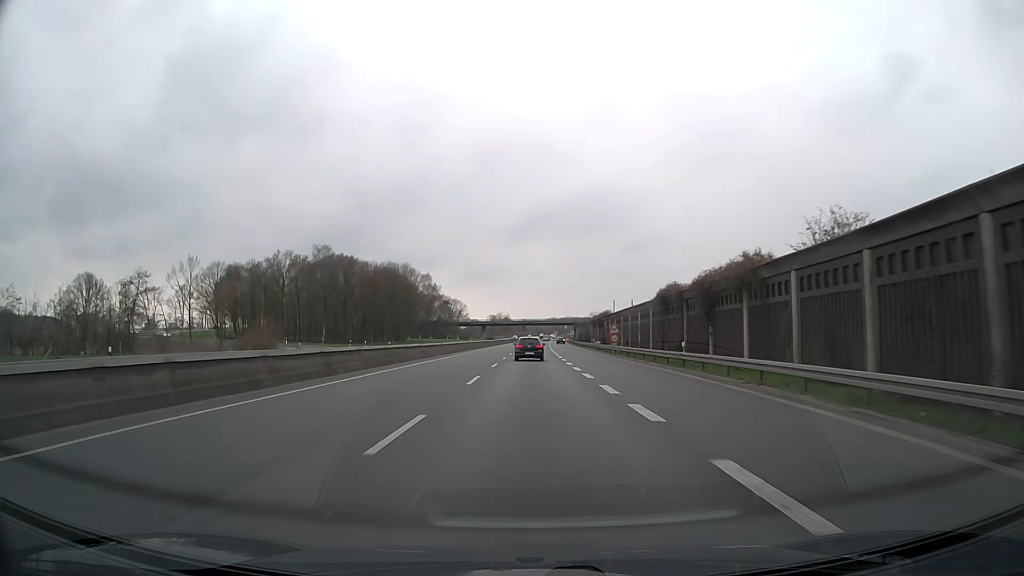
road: trunk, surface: asphalt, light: Day
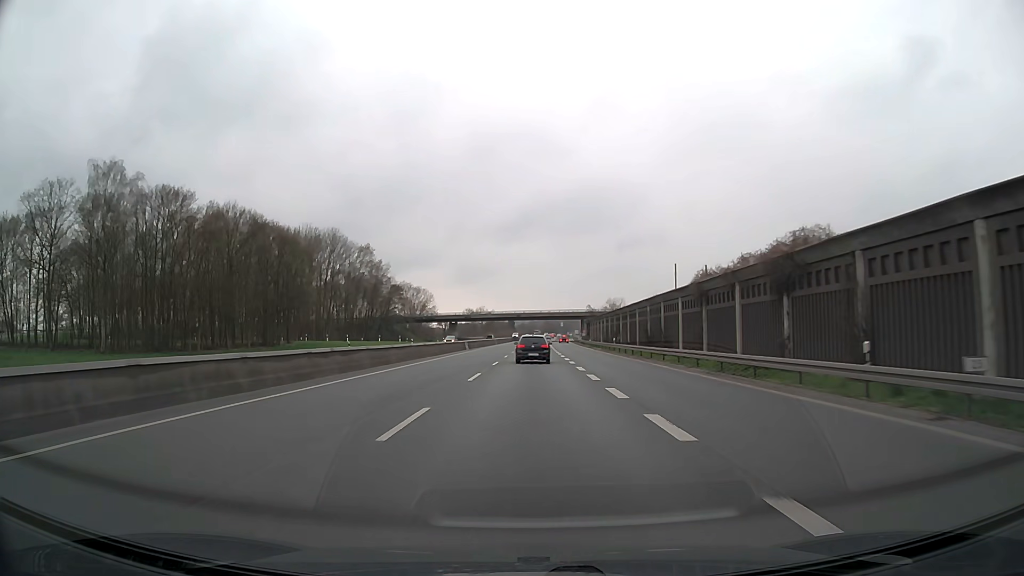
(+0.6, +71.3) m; +1°
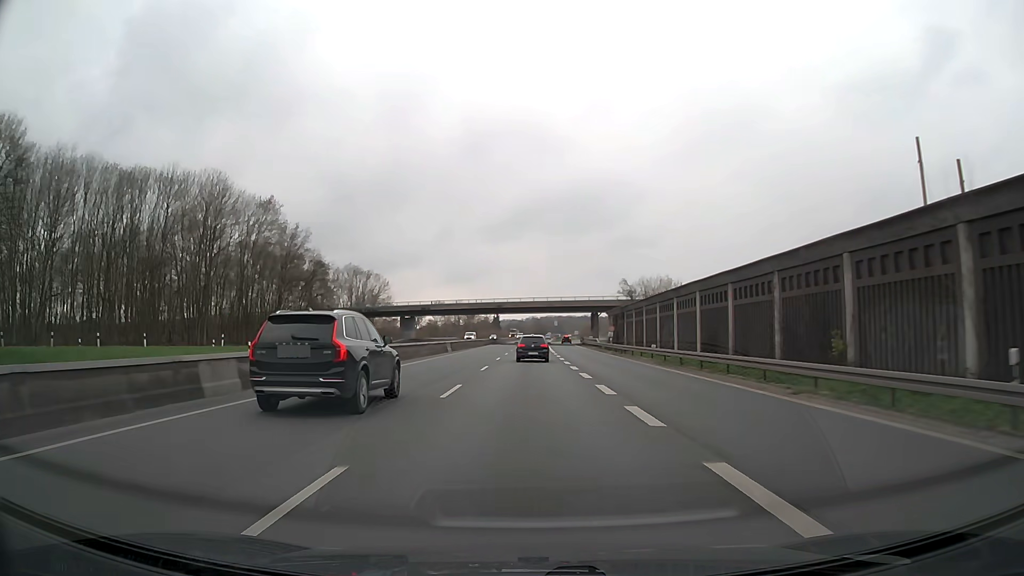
(+0.4, +53.7) m; +1°
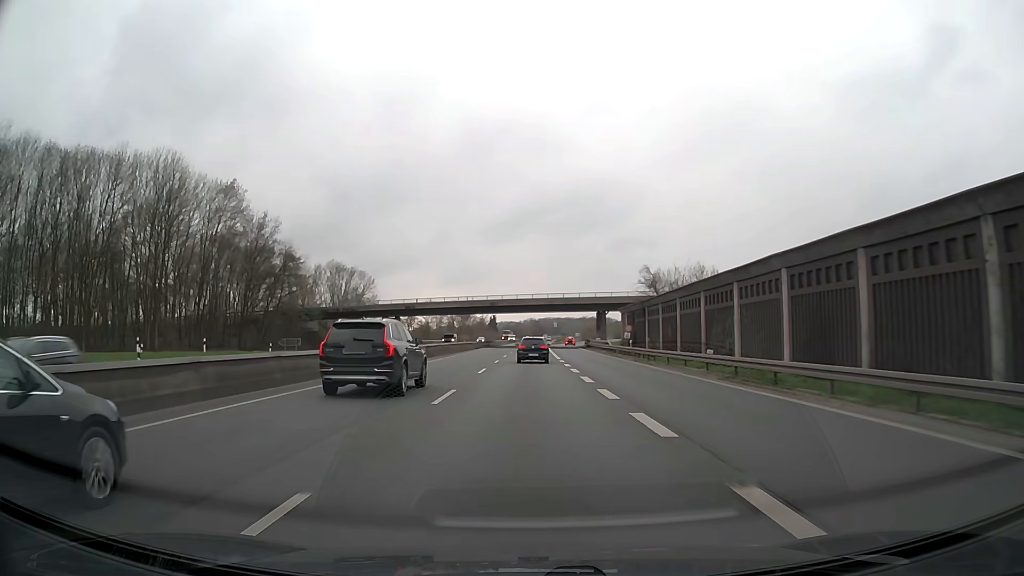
(0.0, +13.1) m; 0°
(0, +10) (0, +20) (0, +30) (0, +40) (0, +50) (0, +60) (0, +70) (+1, +80) (+1, +90) (+1, +100) m
